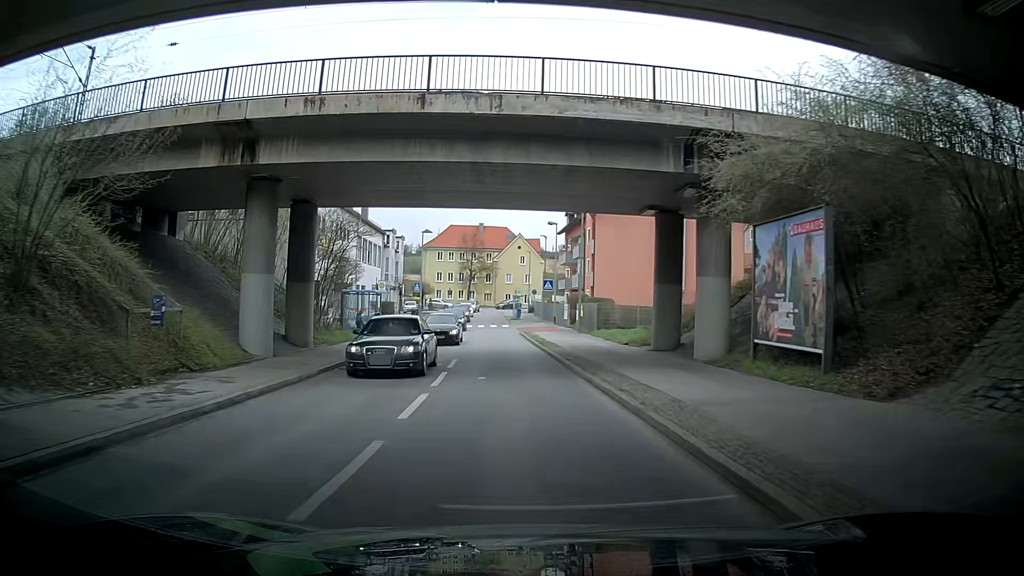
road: unclassified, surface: asphalt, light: Day
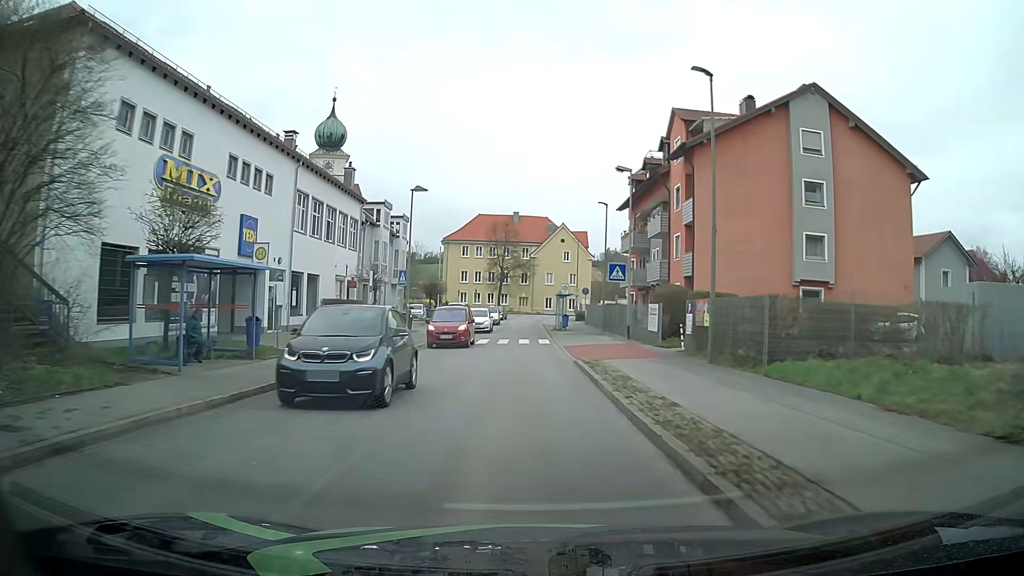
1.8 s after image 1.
(-0.3, +22.8) m; -3°
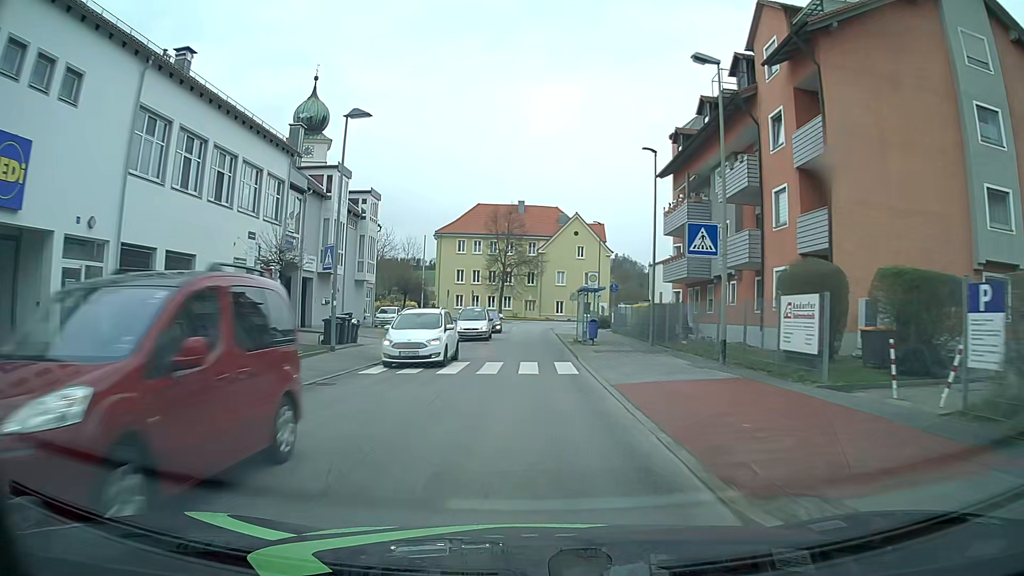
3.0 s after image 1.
(-0.7, +15.1) m; -3°
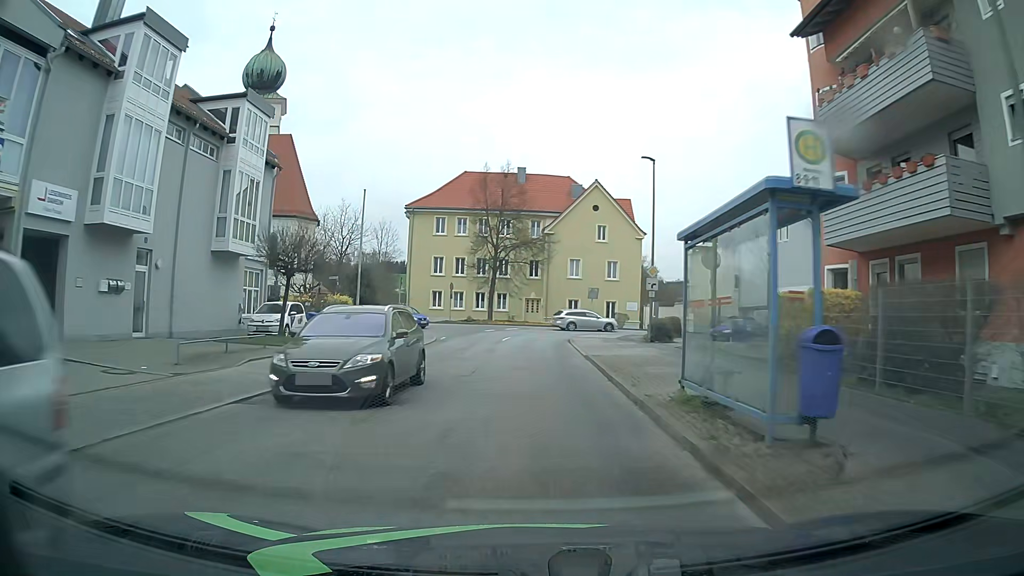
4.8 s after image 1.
(0.0, +22.0) m; 0°
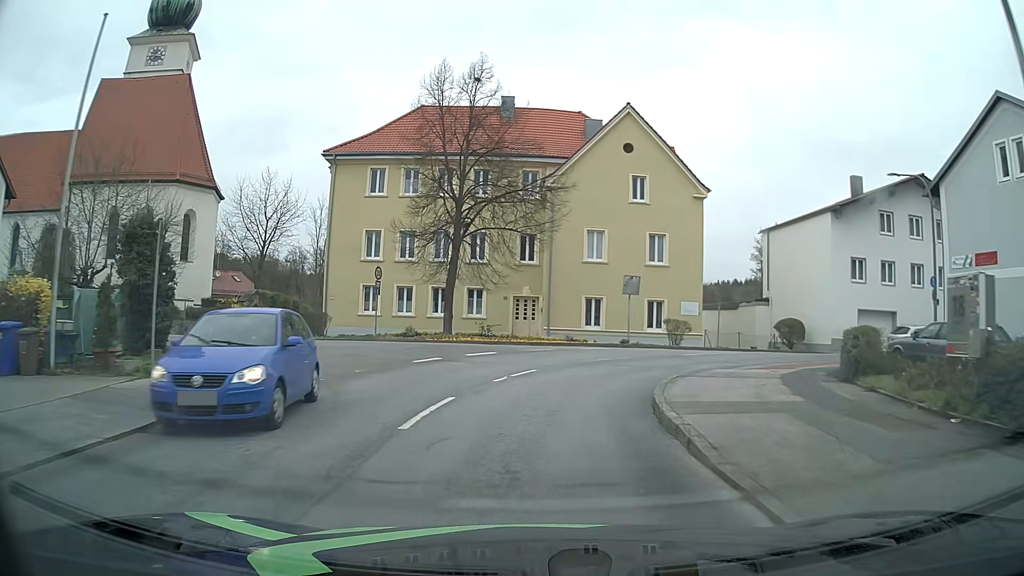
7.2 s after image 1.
(-0.2, +23.9) m; 0°
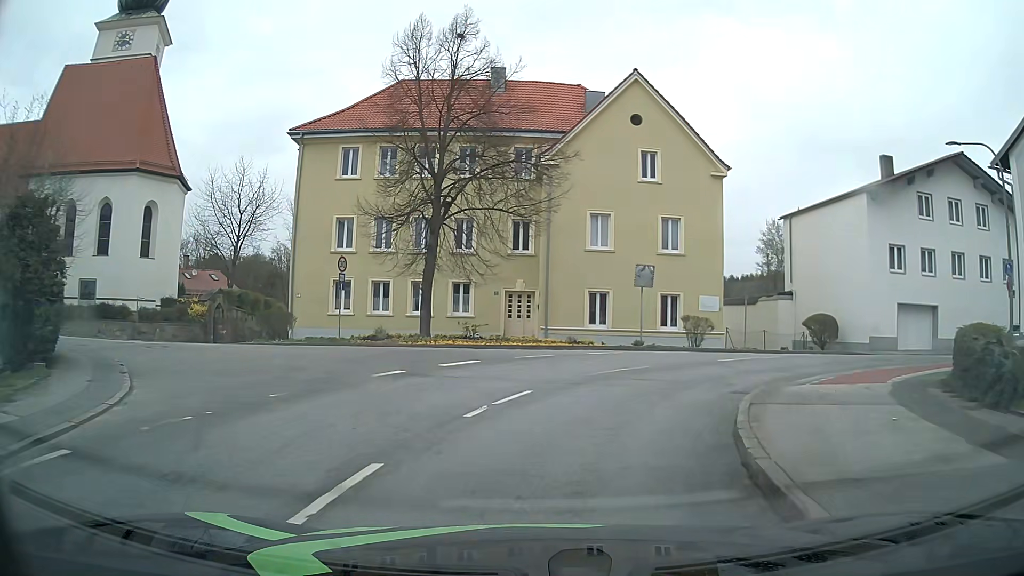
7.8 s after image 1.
(0.0, +4.9) m; 0°
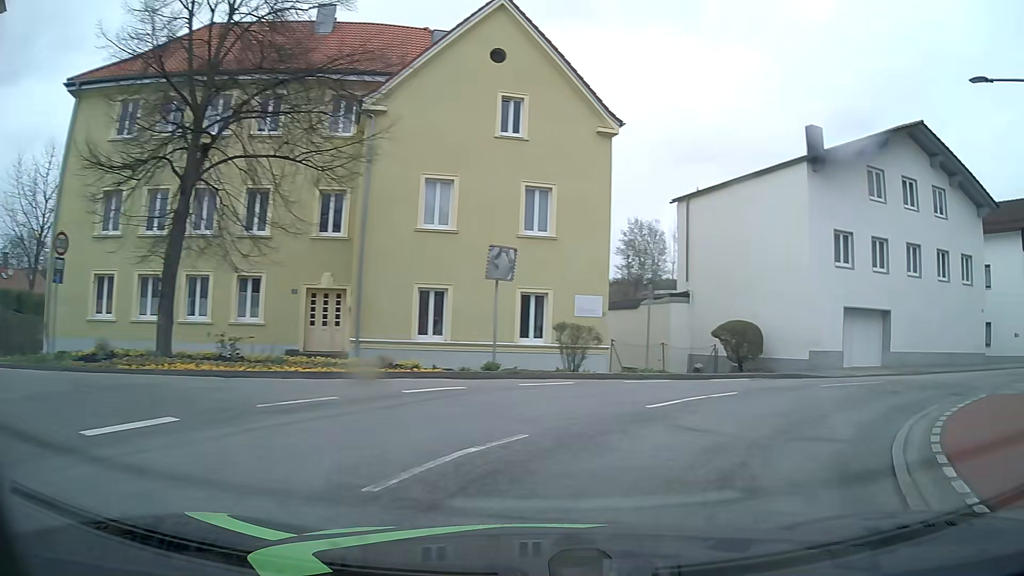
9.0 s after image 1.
(+0.7, +9.1) m; +13°
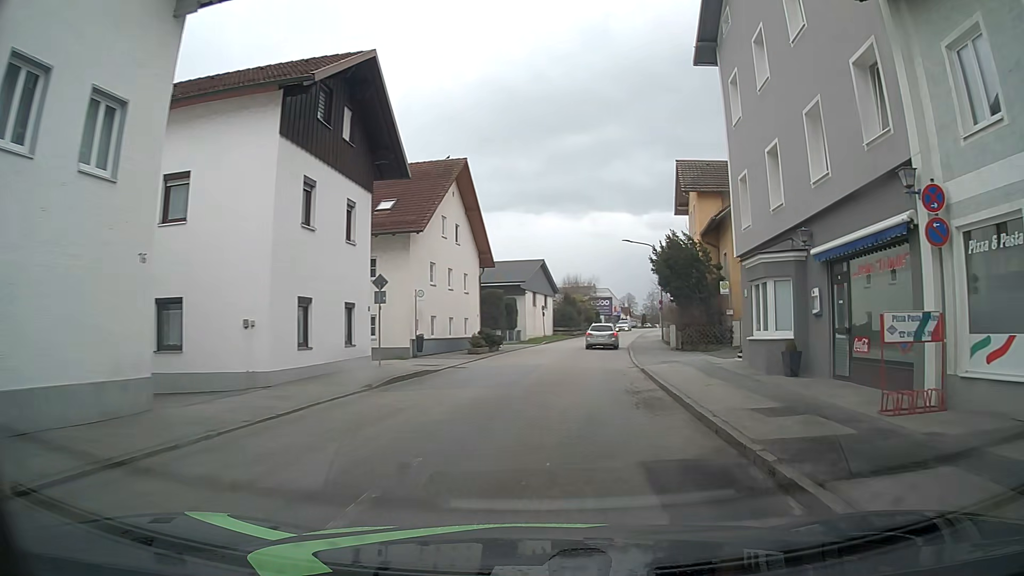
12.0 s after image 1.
(+13.7, +17.9) m; +68°
